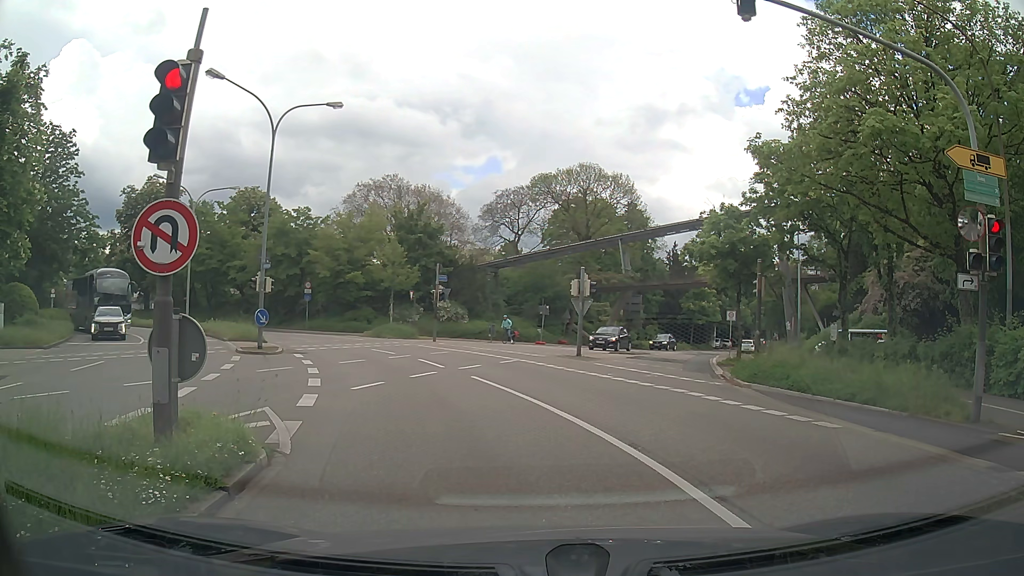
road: primary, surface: asphalt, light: Day
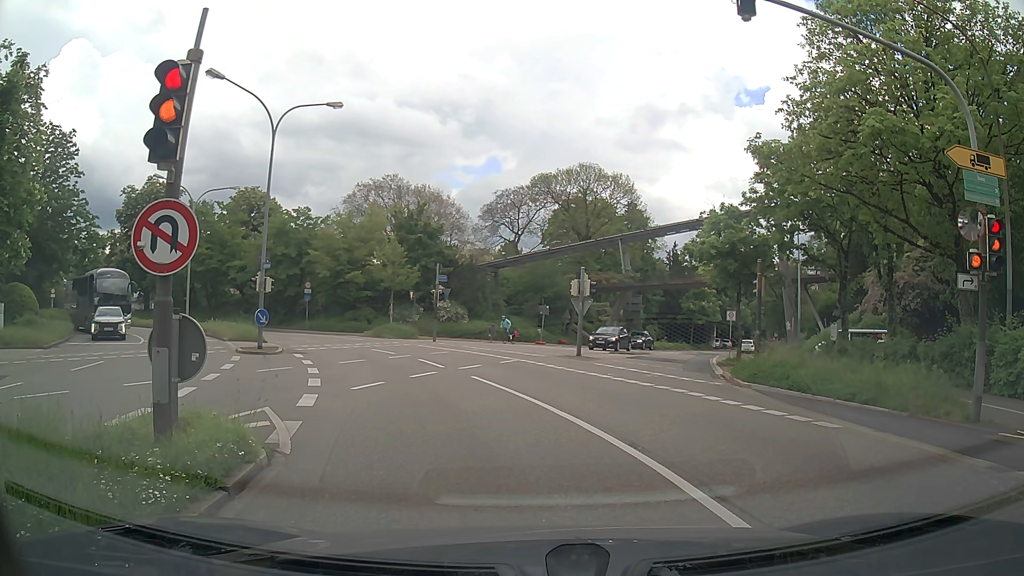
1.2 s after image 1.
(0.0, 0.0) m; 0°
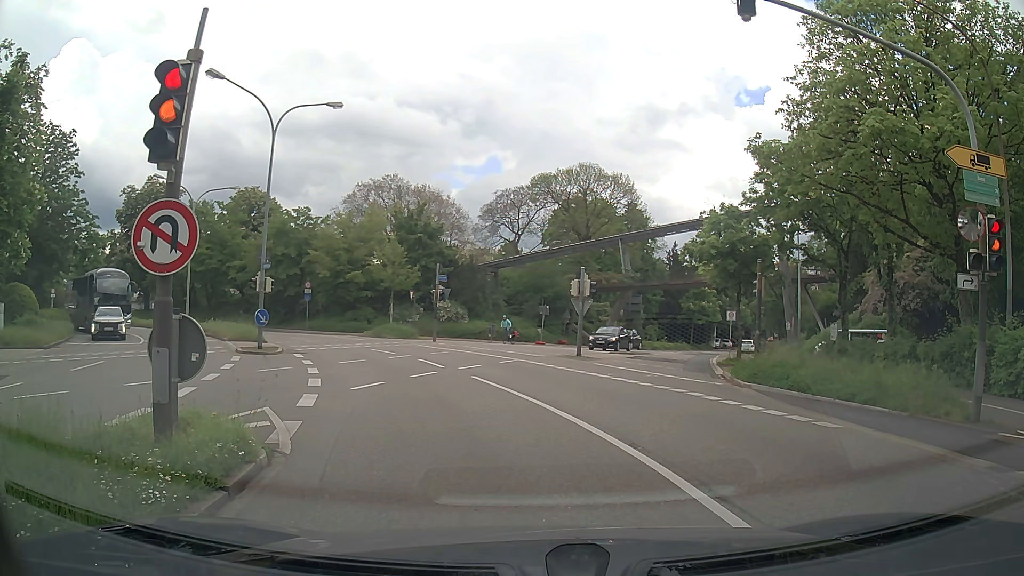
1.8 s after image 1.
(0.0, 0.0) m; 0°
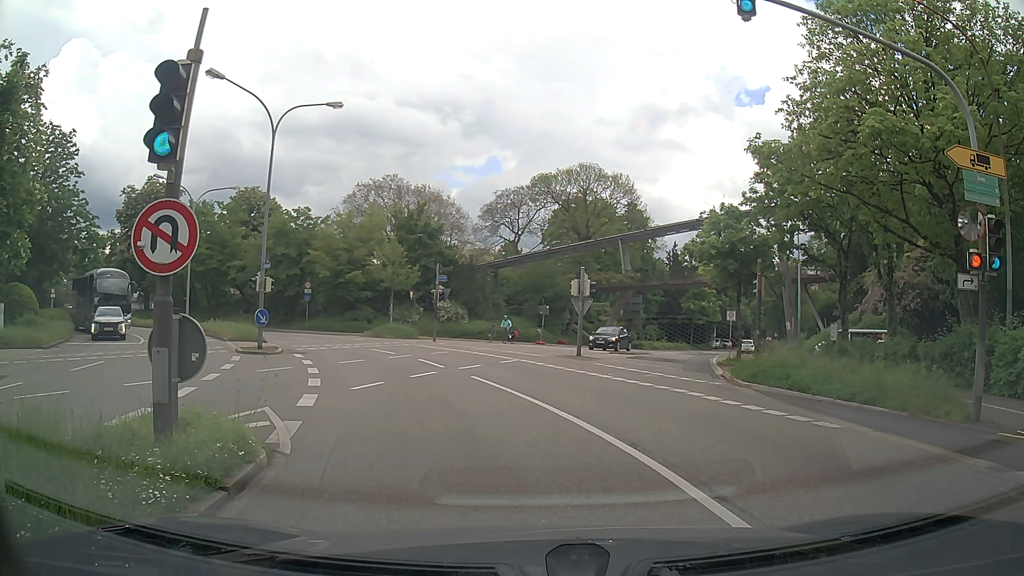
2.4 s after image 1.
(0.0, 0.0) m; 0°
